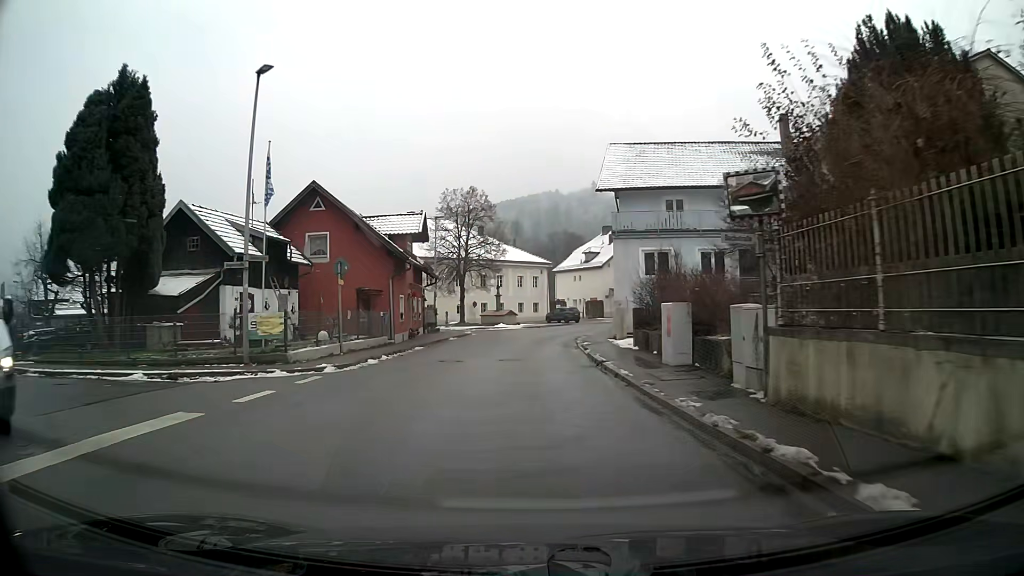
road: primary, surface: asphalt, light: Day
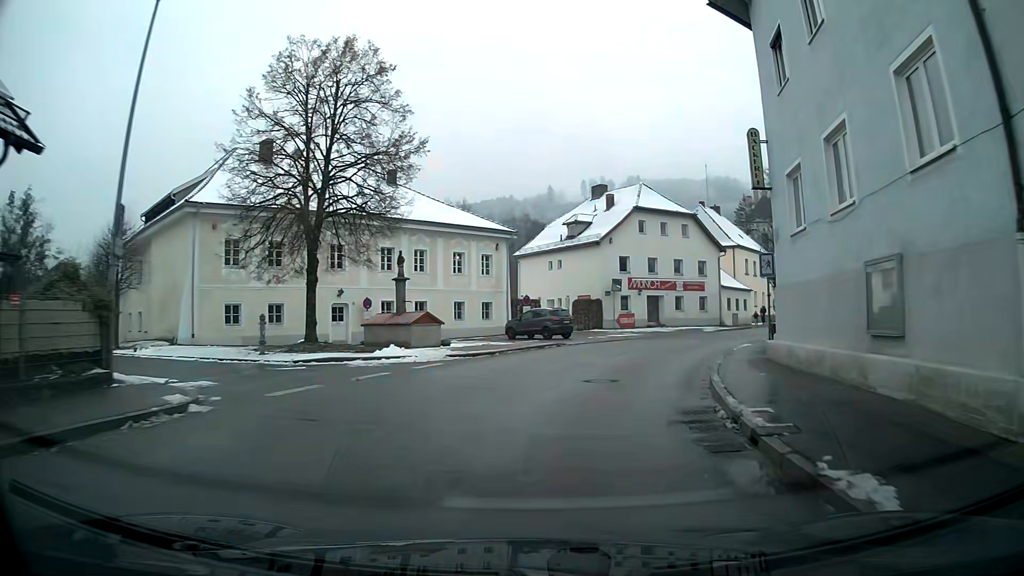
(+0.5, +34.2) m; +5°
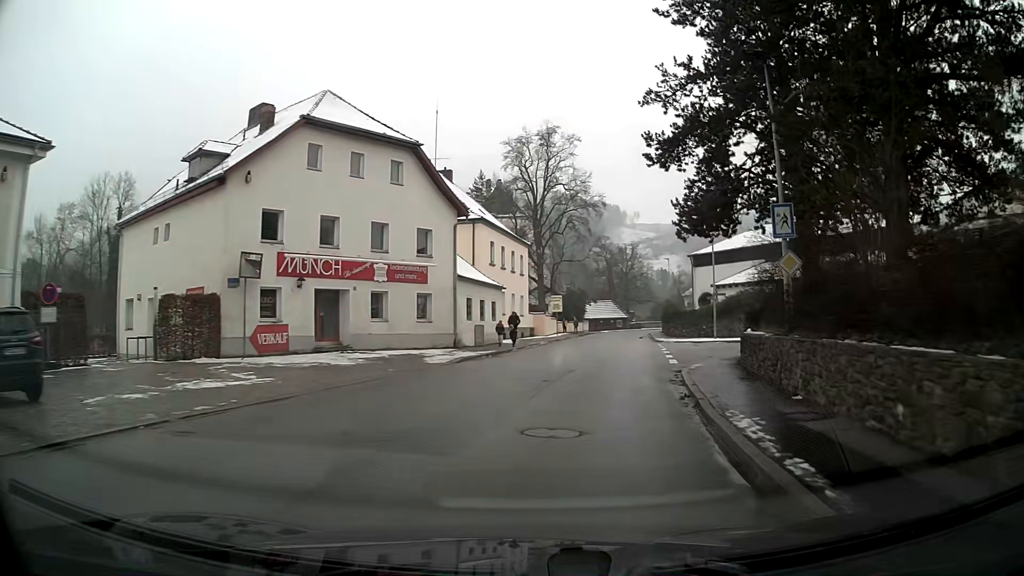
(+5.7, +24.8) m; +24°
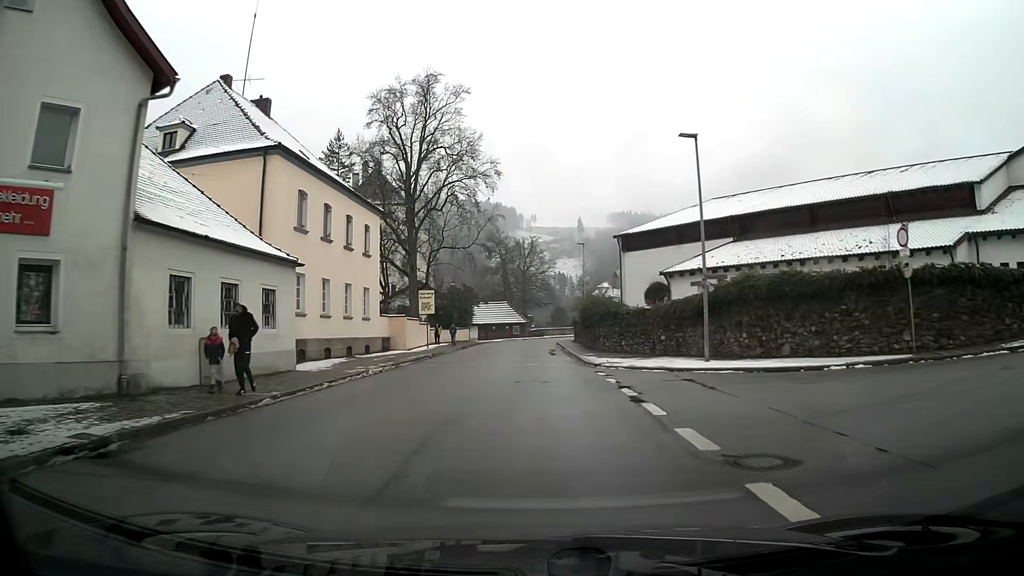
(+1.8, +19.8) m; +7°
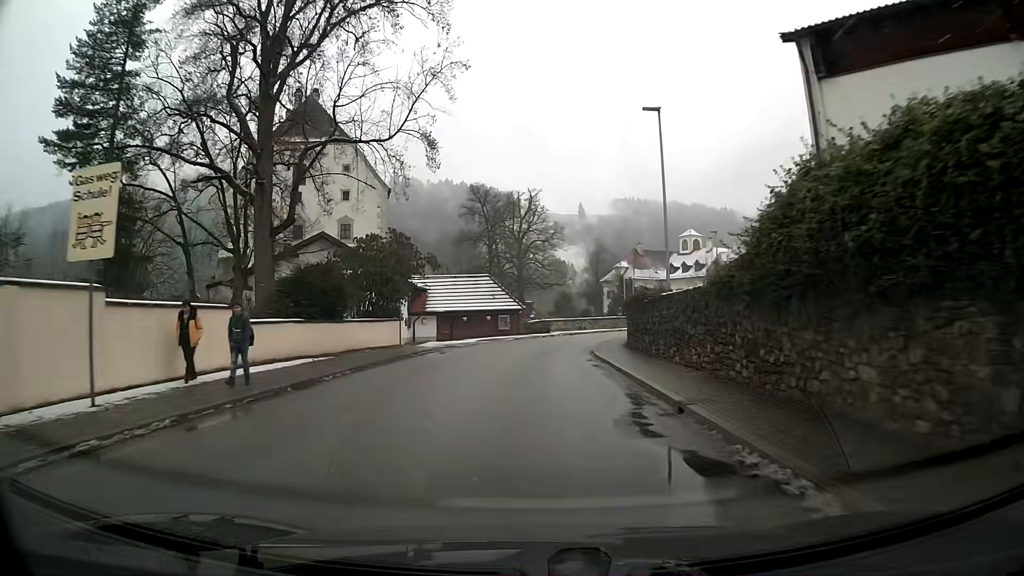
(+0.1, +35.2) m; +1°
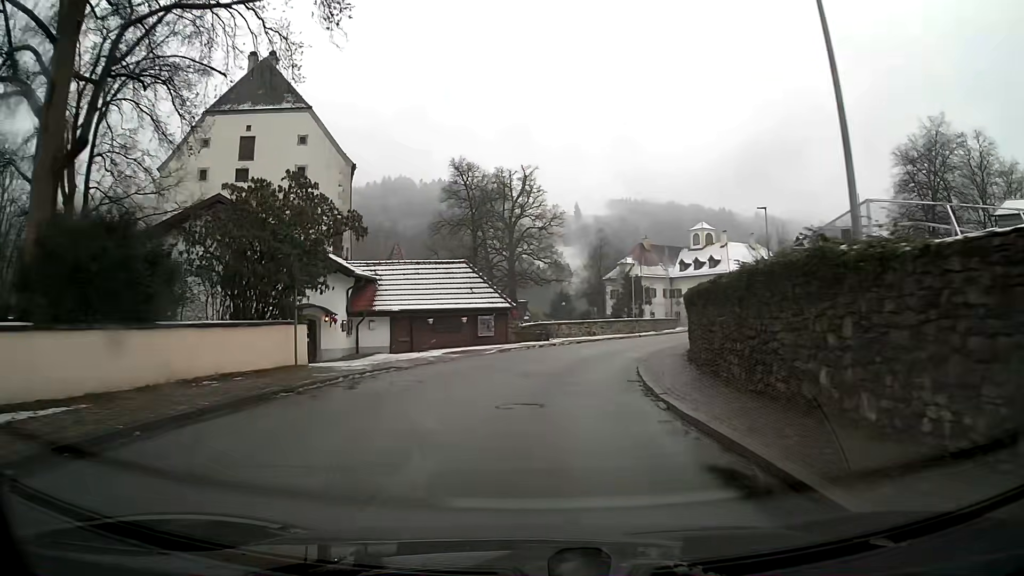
(+0.1, +13.7) m; +1°
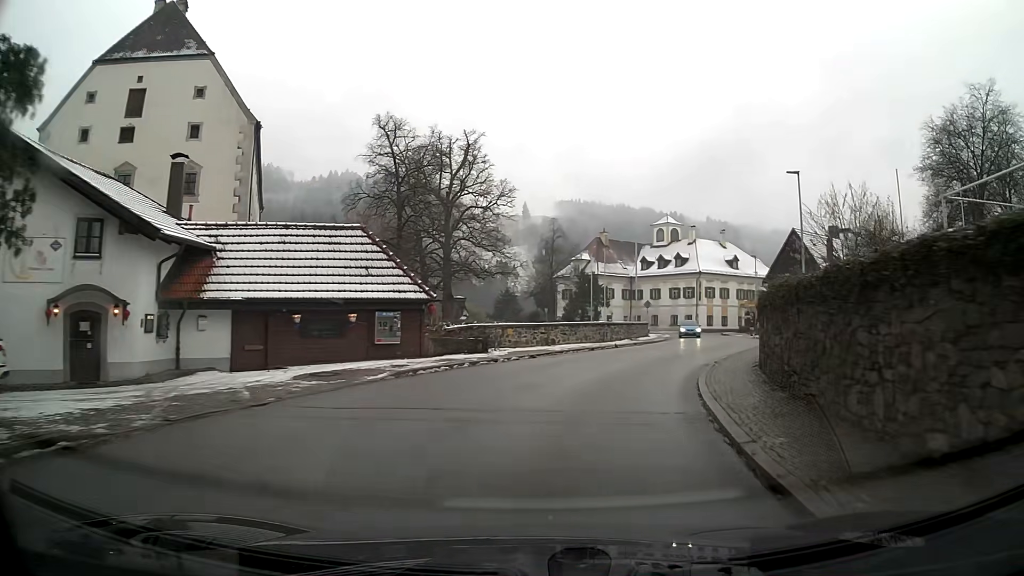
(+0.4, +13.1) m; +6°
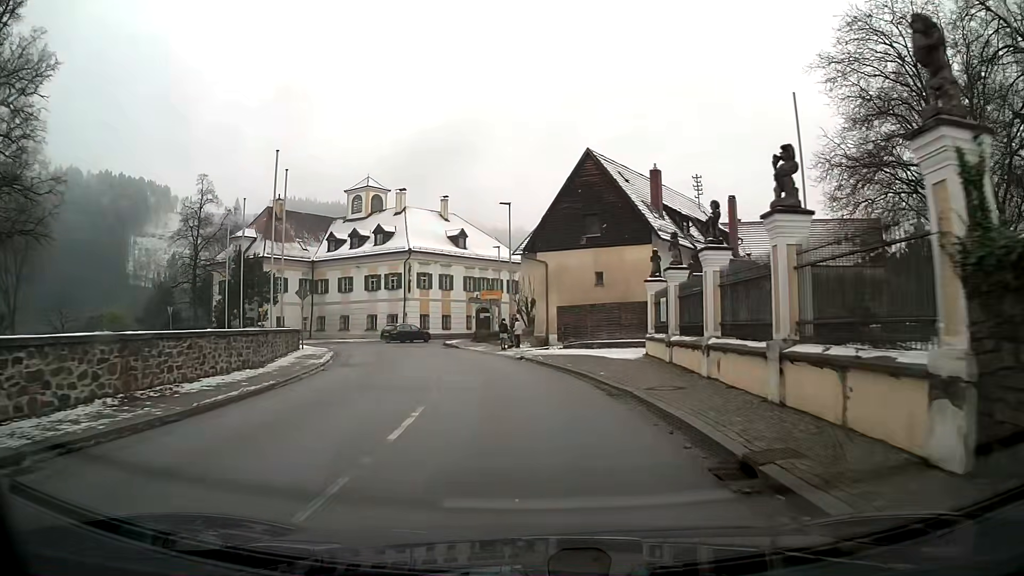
(+7.4, +30.5) m; +21°
(0, +10) (-2, +20) (-4, +30) (-6, +39) (-7, +49) (-5, +59) (0, +68) (+6, +76) (+12, +84) (+18, +92) m
